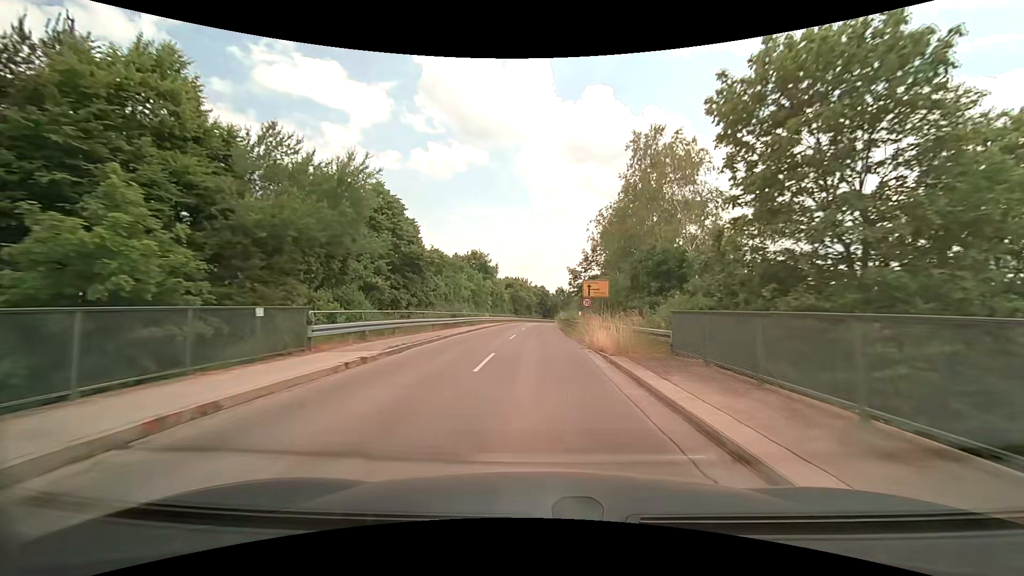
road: unclassified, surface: asphalt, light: Day
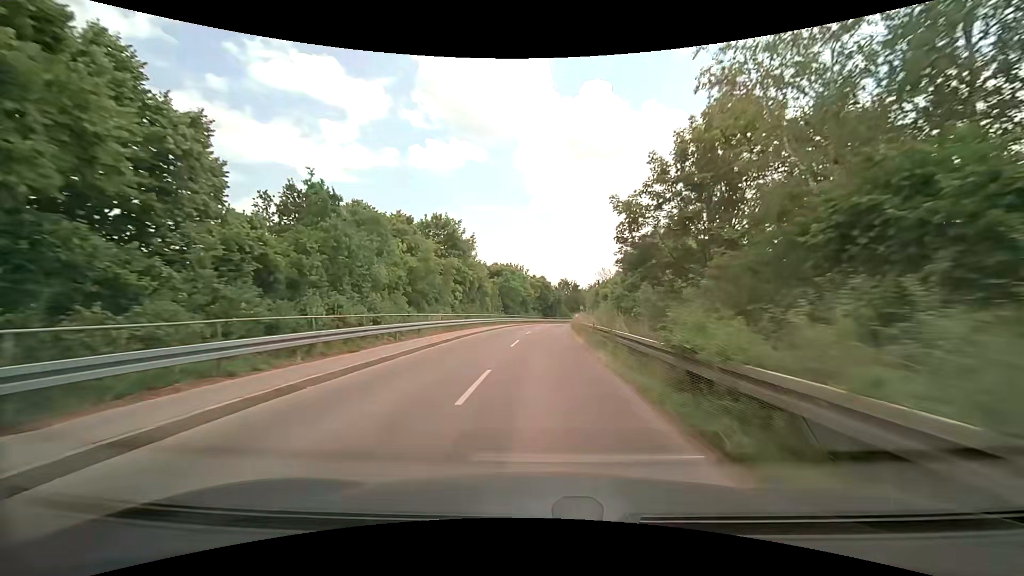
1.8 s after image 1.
(-0.1, +28.8) m; 0°
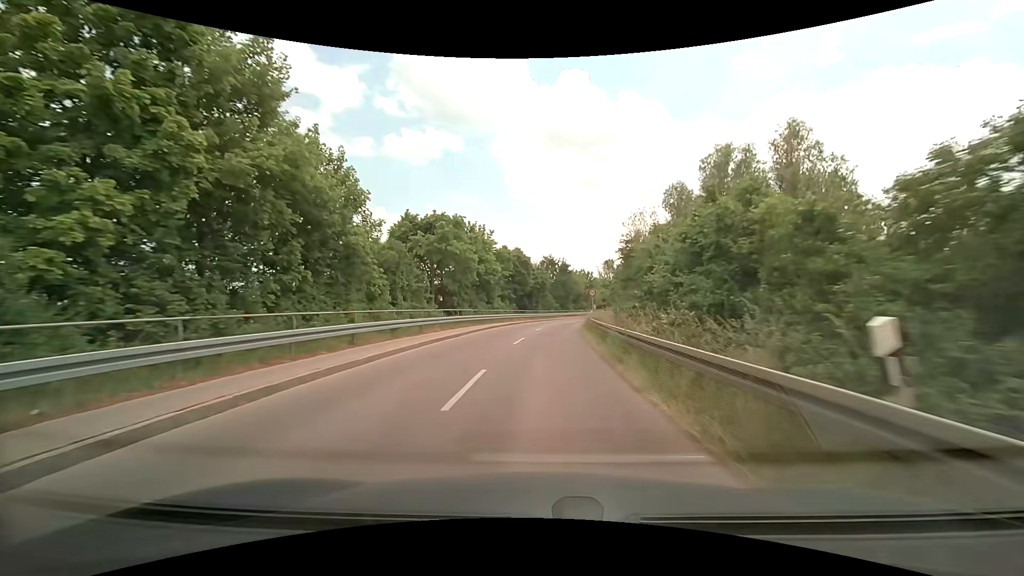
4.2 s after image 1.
(+0.7, +36.7) m; +3°
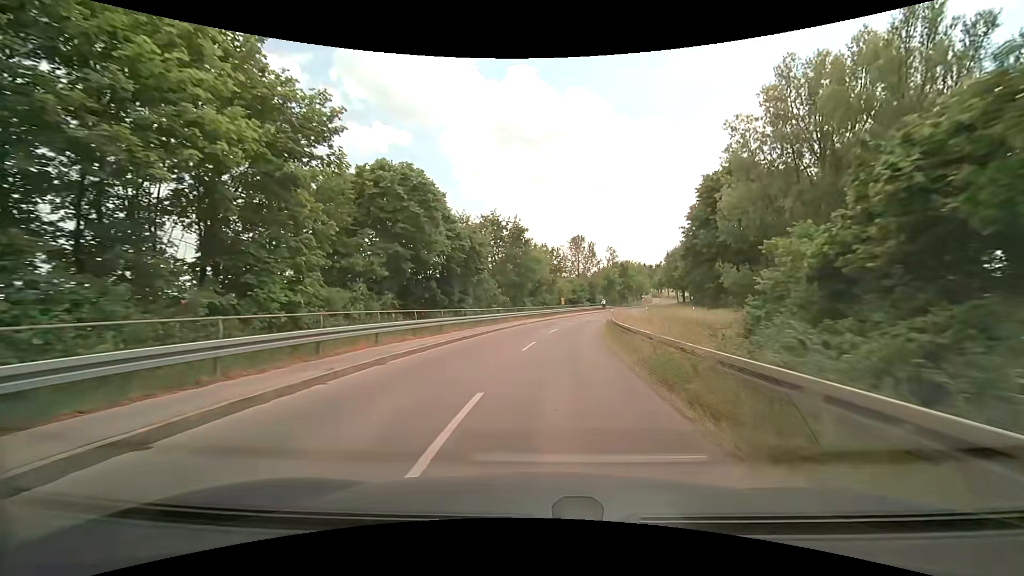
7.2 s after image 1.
(+1.5, +38.4) m; +5°
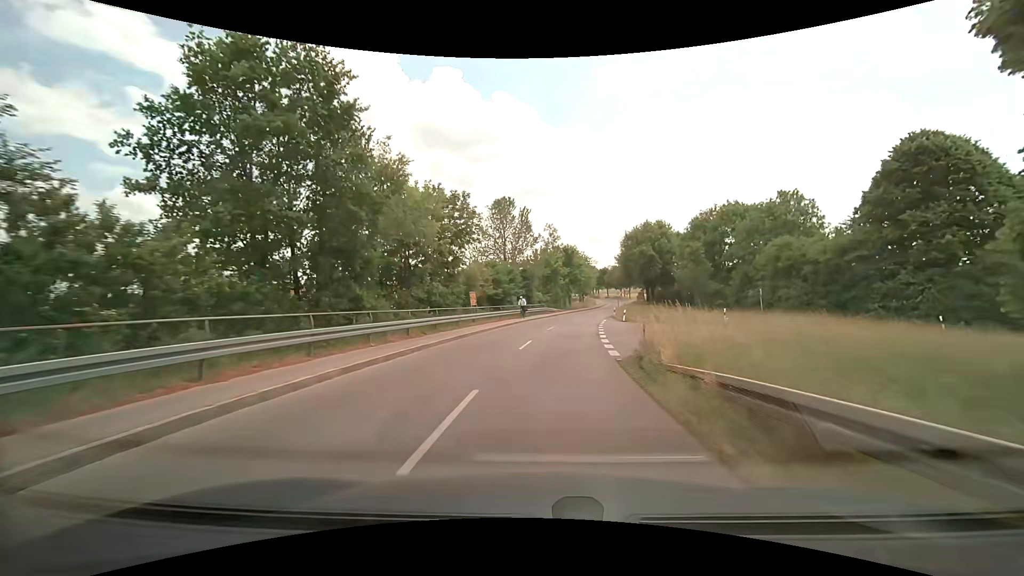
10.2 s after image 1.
(+2.8, +35.3) m; +8°
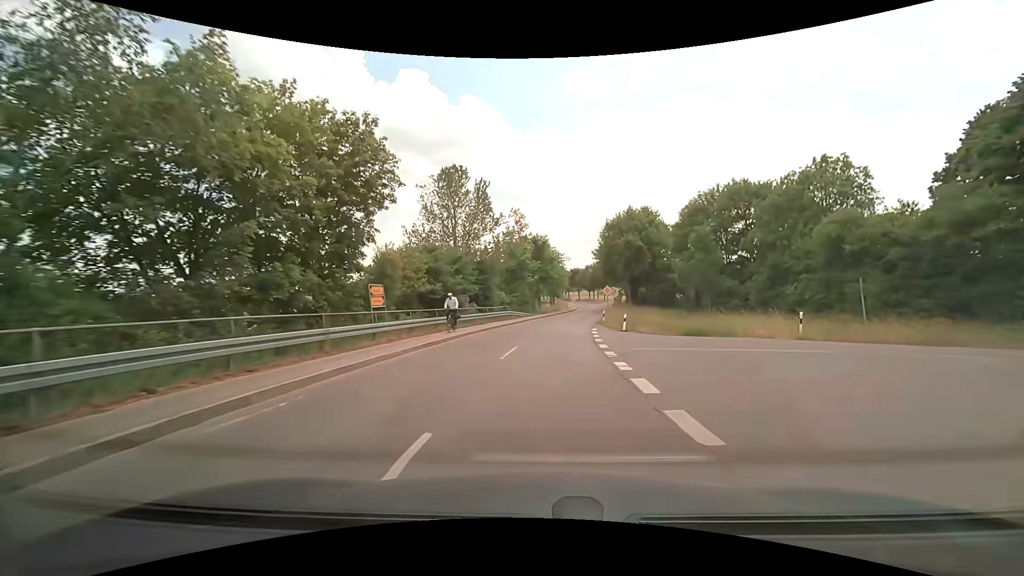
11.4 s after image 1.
(+0.5, +14.7) m; +4°
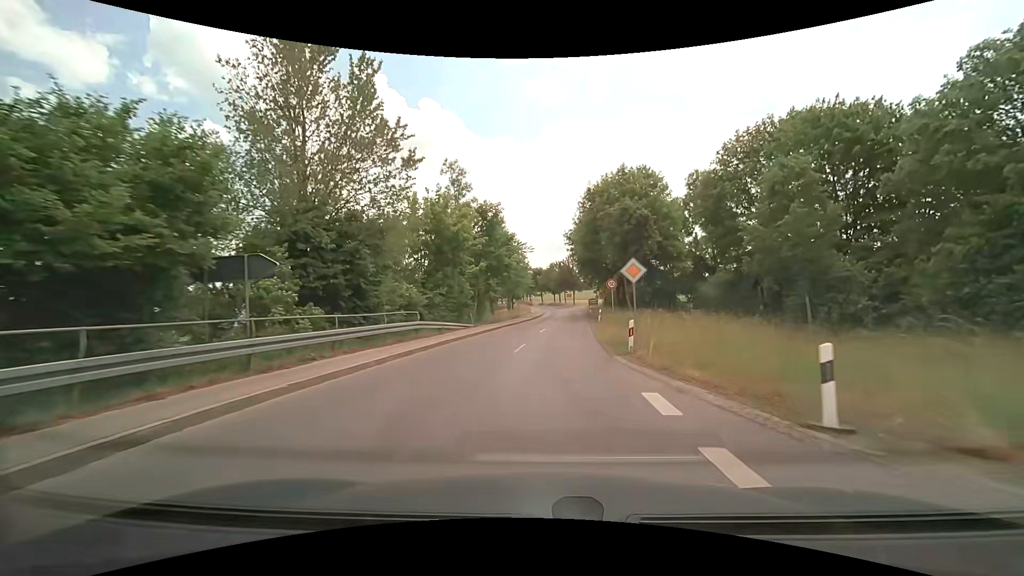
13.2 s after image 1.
(+1.0, +23.0) m; +4°
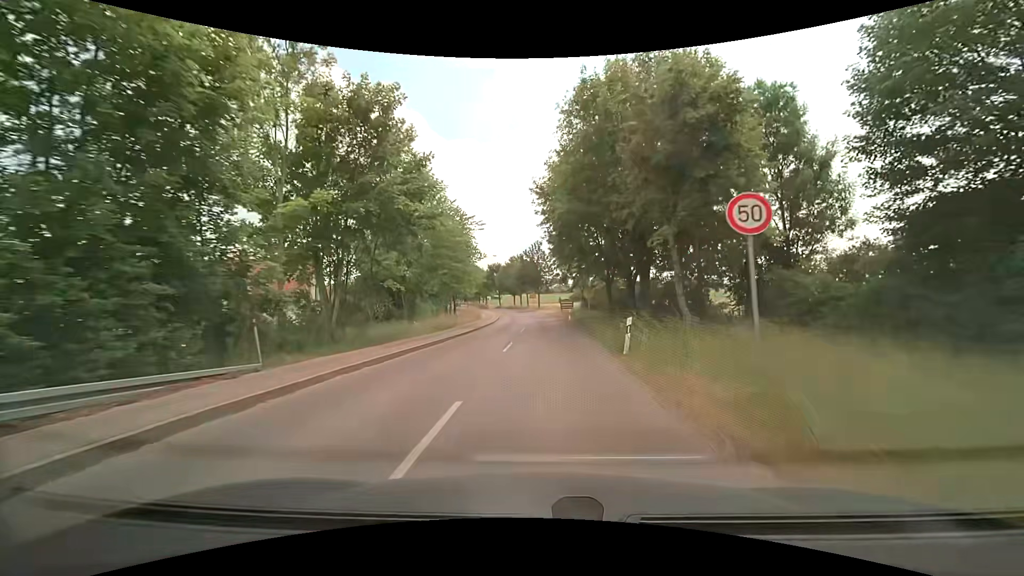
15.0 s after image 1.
(+1.0, +23.3) m; +5°
(0, +10) (0, +20) (0, +30) (0, +40) (0, +50) (0, +60) (-1, +70) (-3, +80) (-4, +90) (-6, +100) m
